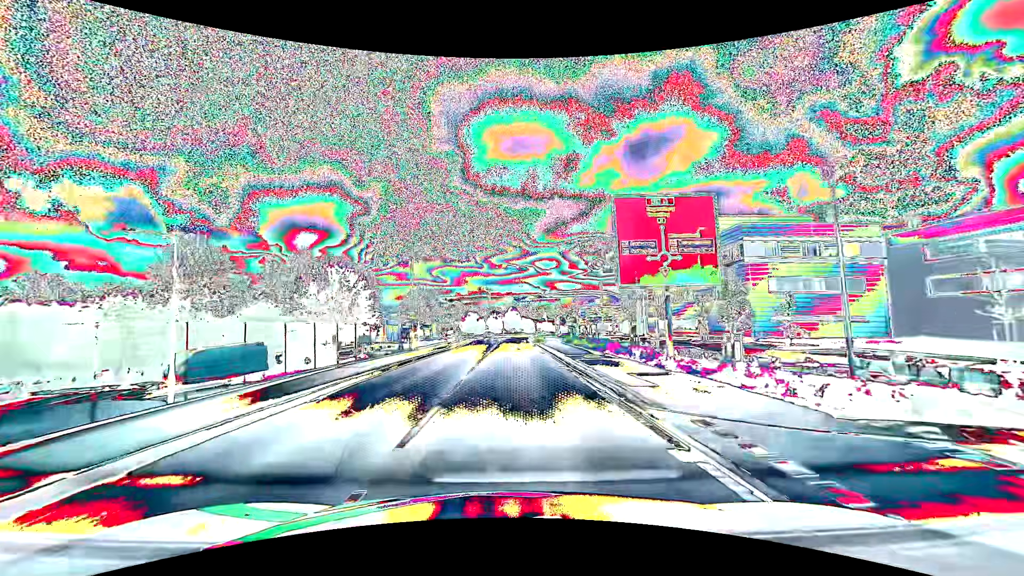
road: primary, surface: asphalt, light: Day
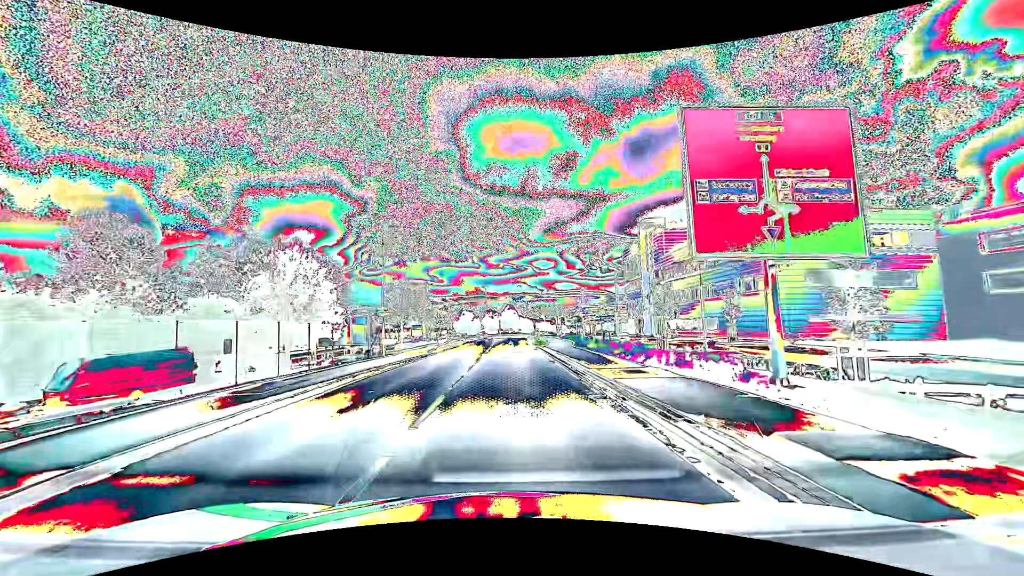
(0.0, +7.9) m; 0°
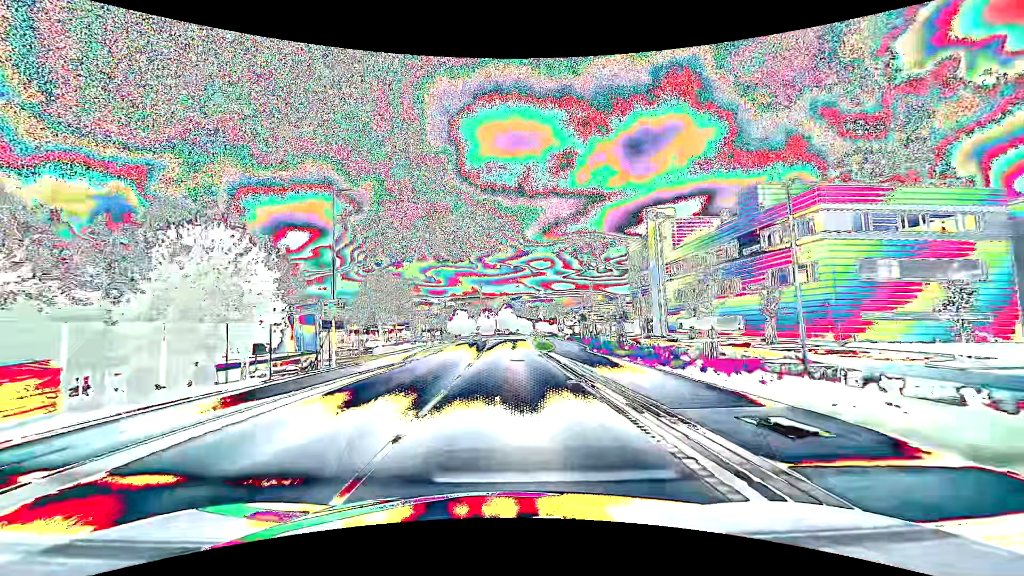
(0.0, +7.9) m; 0°
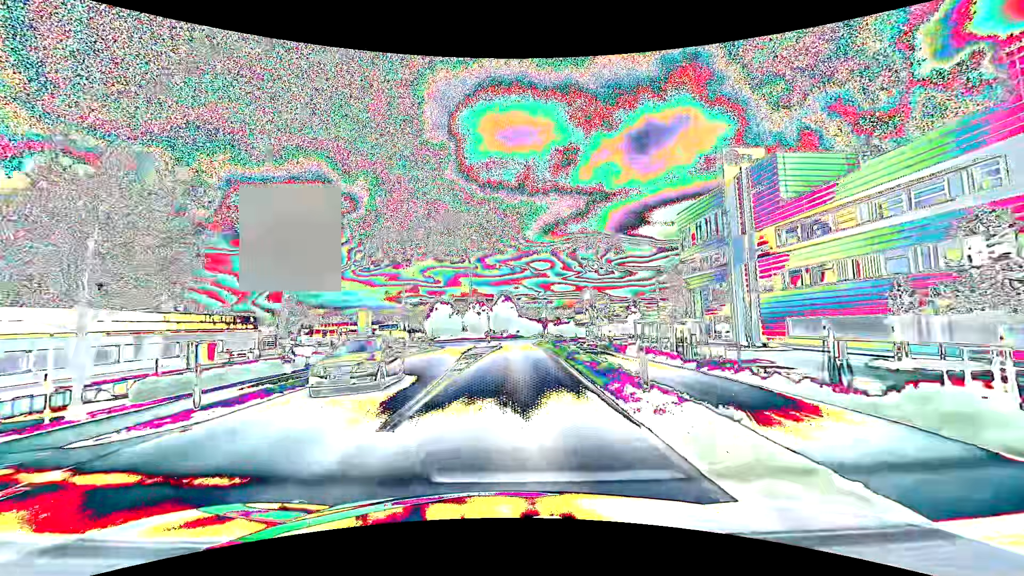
(0.0, +31.4) m; 0°
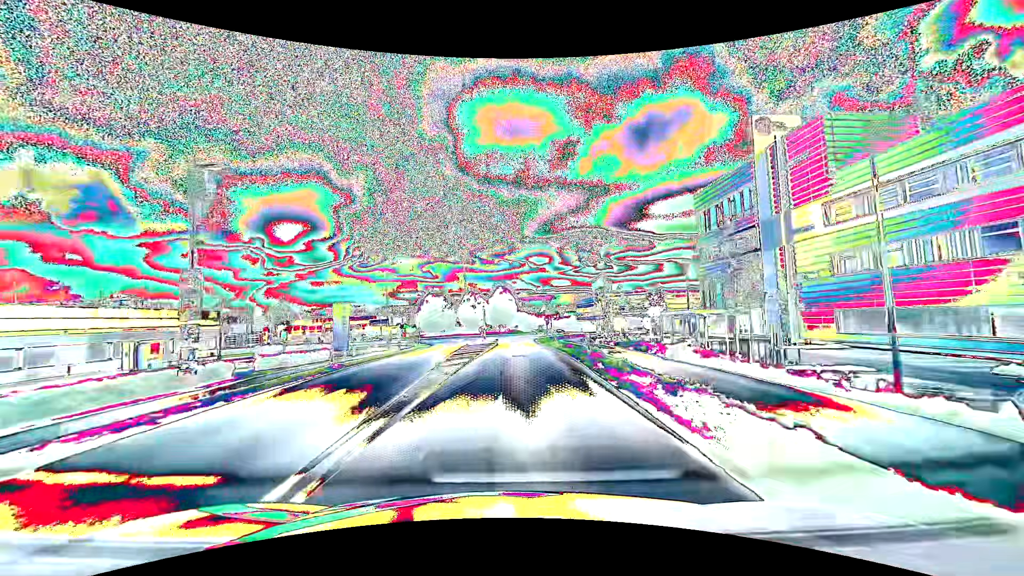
(0.0, +7.4) m; 0°
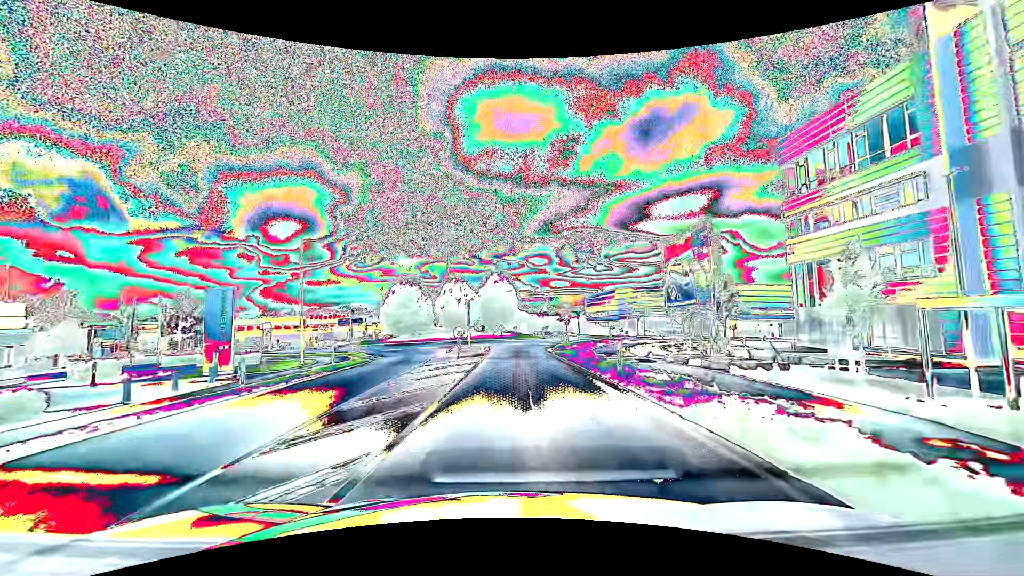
(0.0, +21.0) m; 0°
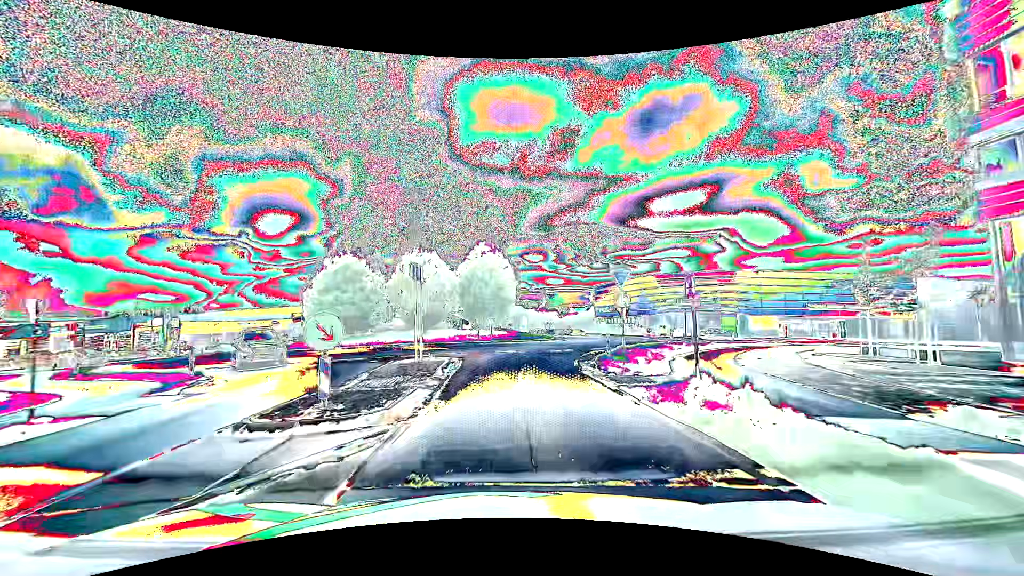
(0.0, +19.2) m; 0°
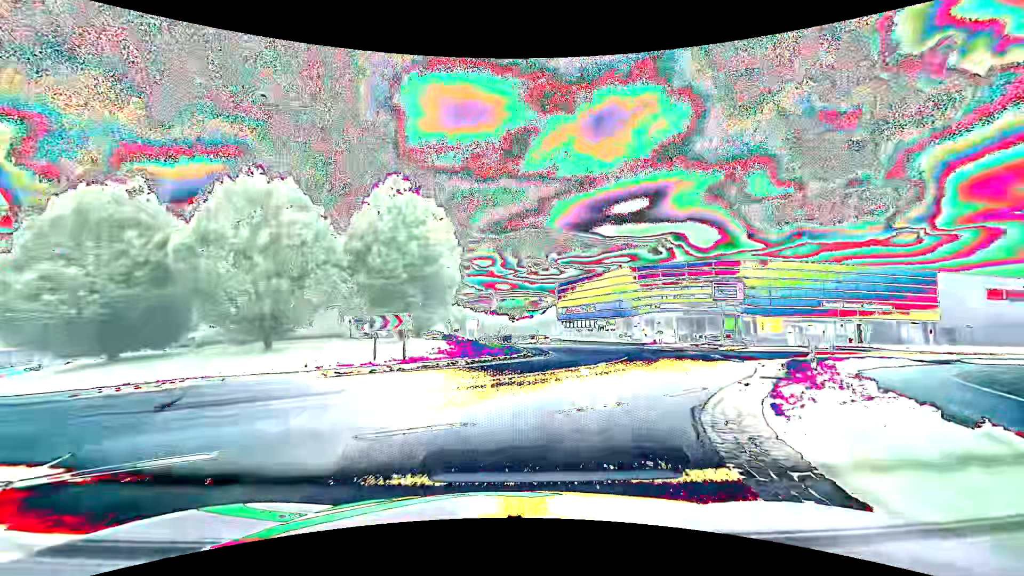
(+0.4, +17.4) m; +5°
(+1, +10) (+4, +20) (+4, +30) (+1, +39) (-5, +47) (-9, +56) (-10, +66) (-12, +76) (-13, +86) (-13, +96) m
